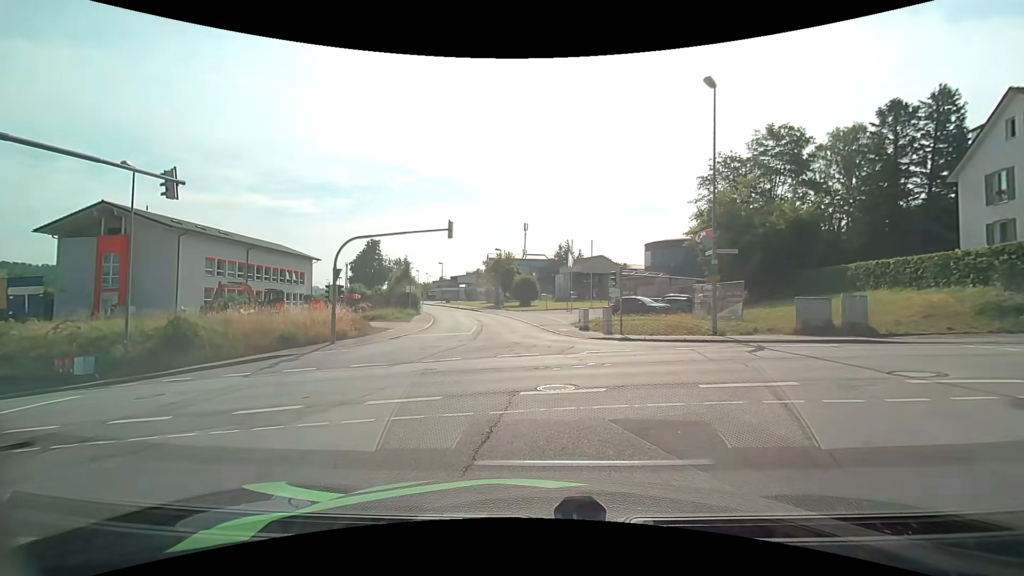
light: Day
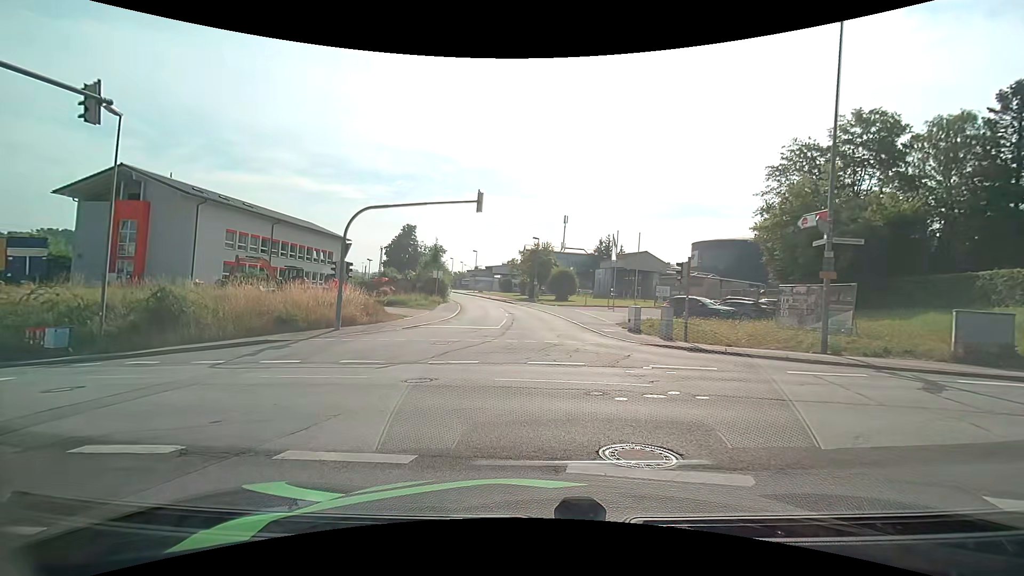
(-0.2, +4.6) m; -4°
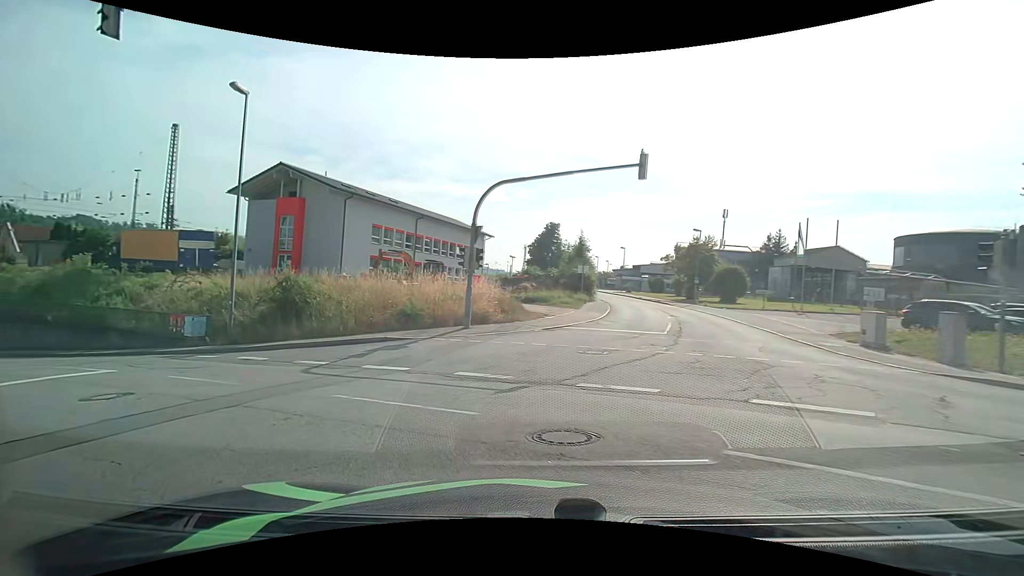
(-0.5, +5.0) m; -14°
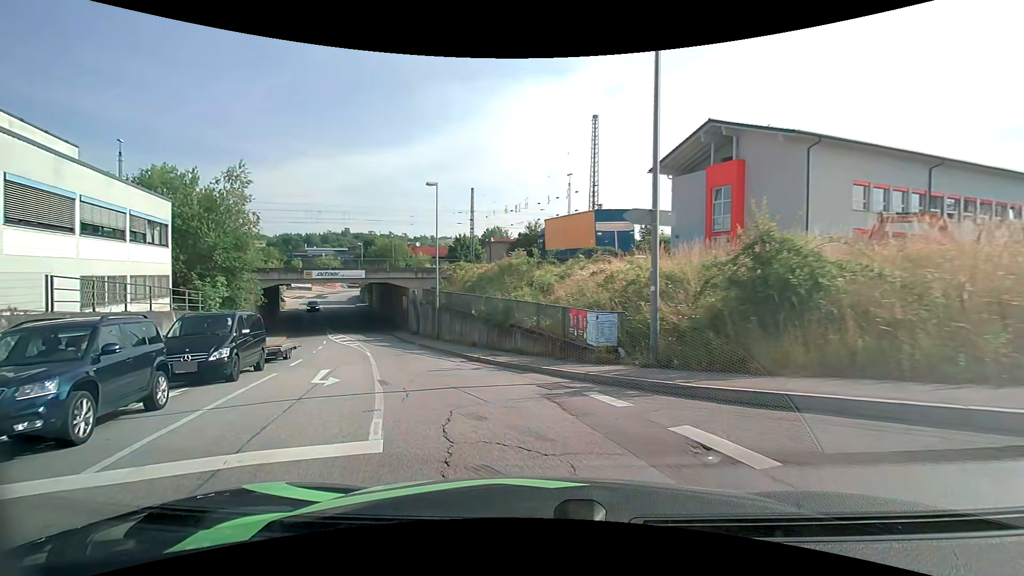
(-5.2, +11.0) m; -47°
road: tertiary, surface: asphalt
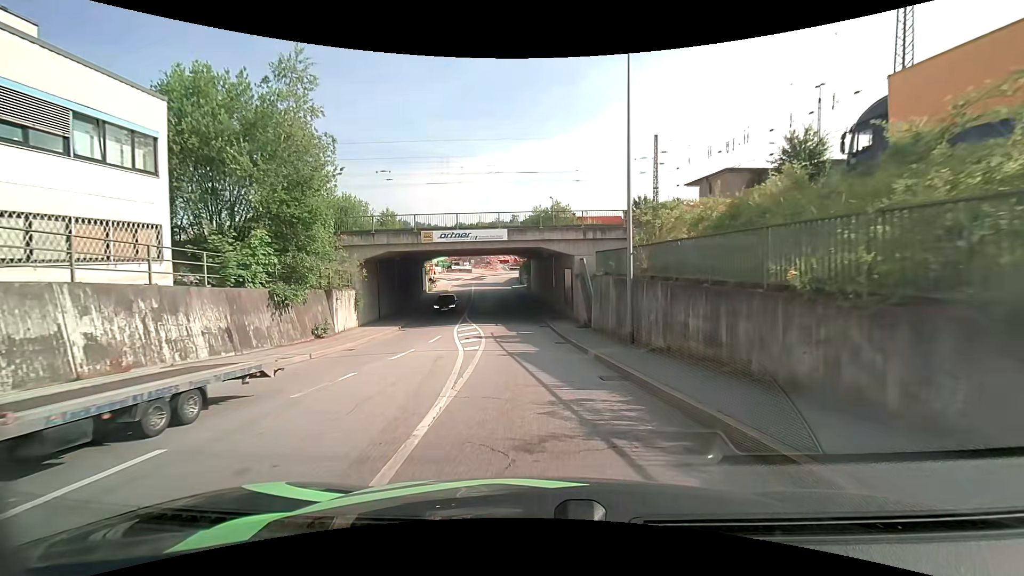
(-3.6, +16.6) m; -19°
